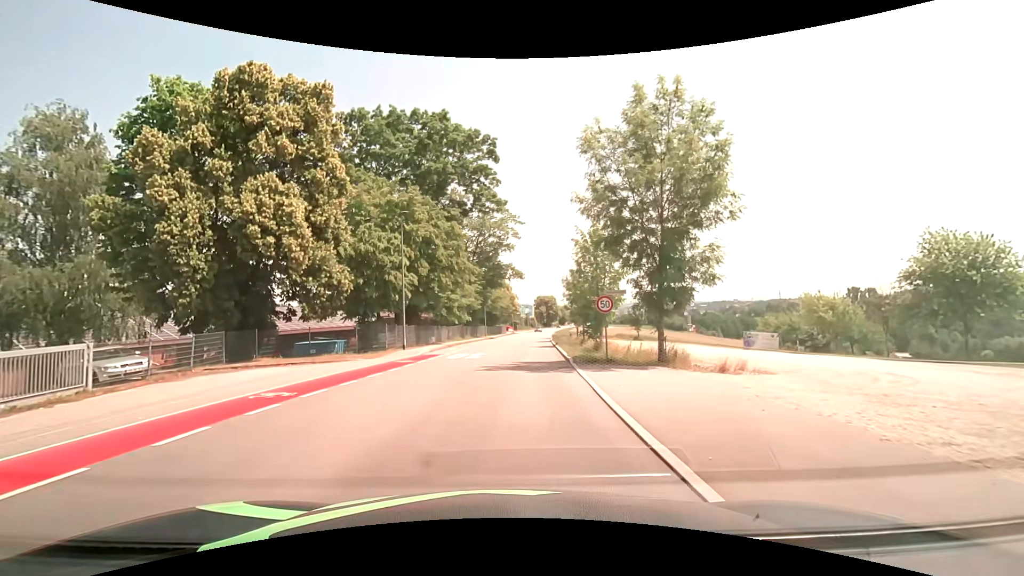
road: tertiary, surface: asphalt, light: Day
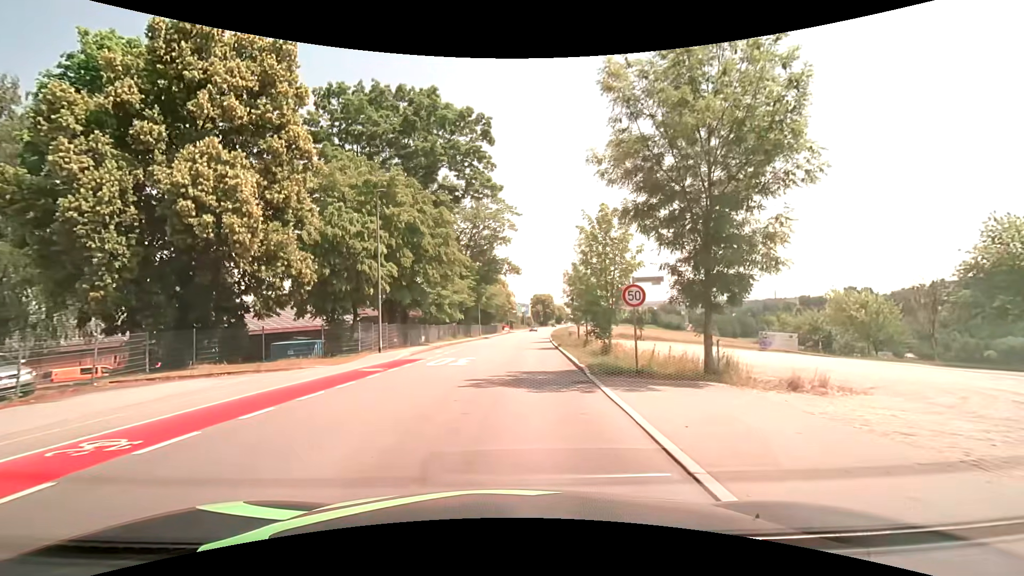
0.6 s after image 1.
(0.0, +4.5) m; 0°
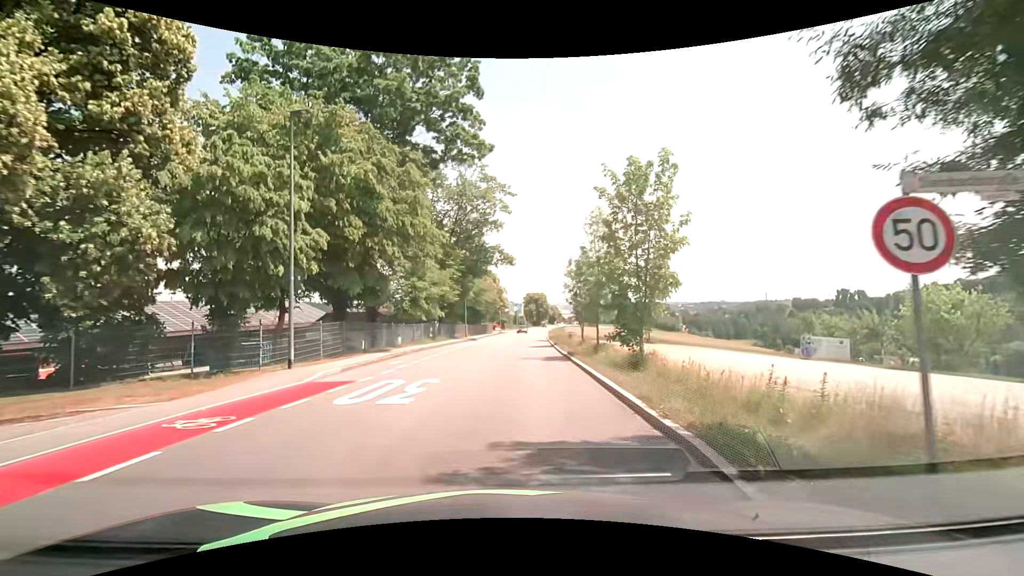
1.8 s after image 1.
(+0.1, +9.0) m; +1°
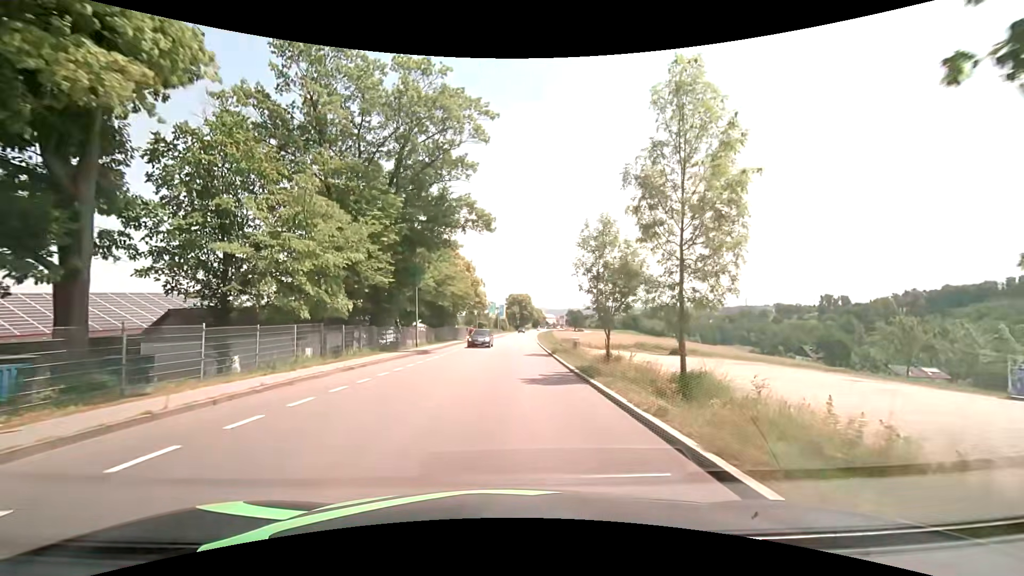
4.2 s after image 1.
(+0.5, +19.9) m; +2°
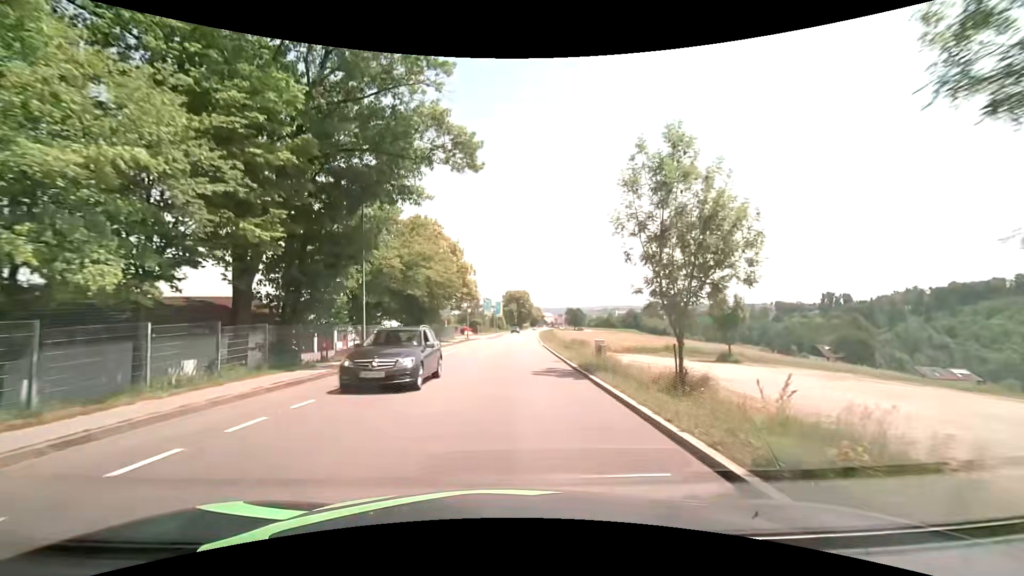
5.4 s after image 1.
(+0.1, +12.4) m; 0°
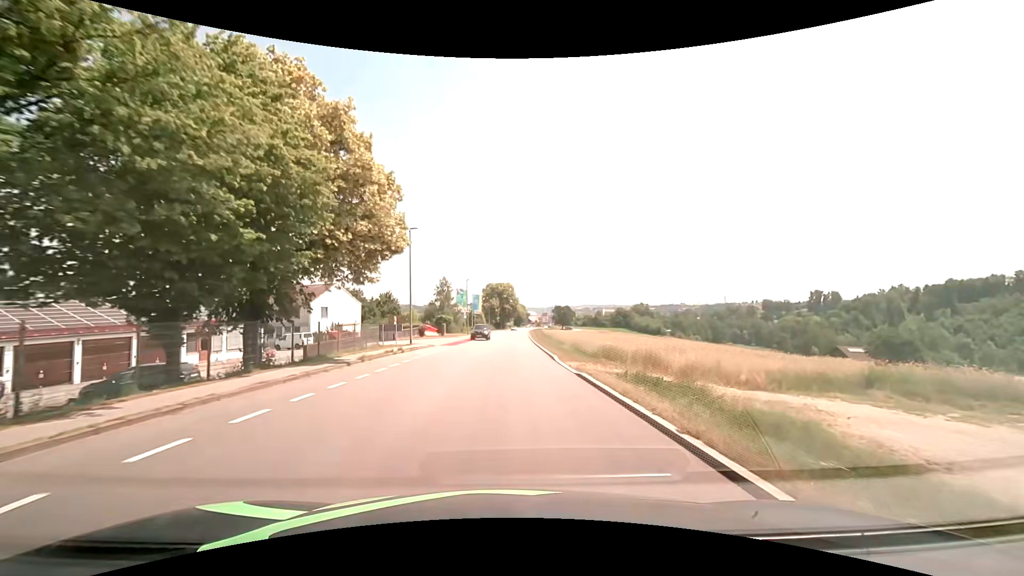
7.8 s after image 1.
(+0.6, +27.8) m; +3°
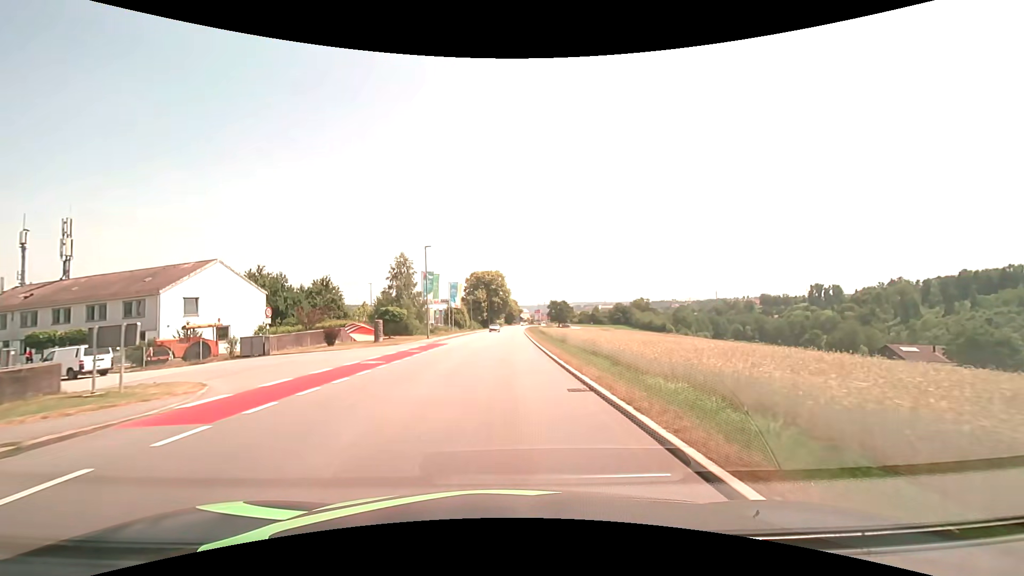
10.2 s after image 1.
(+0.3, +29.3) m; +1°
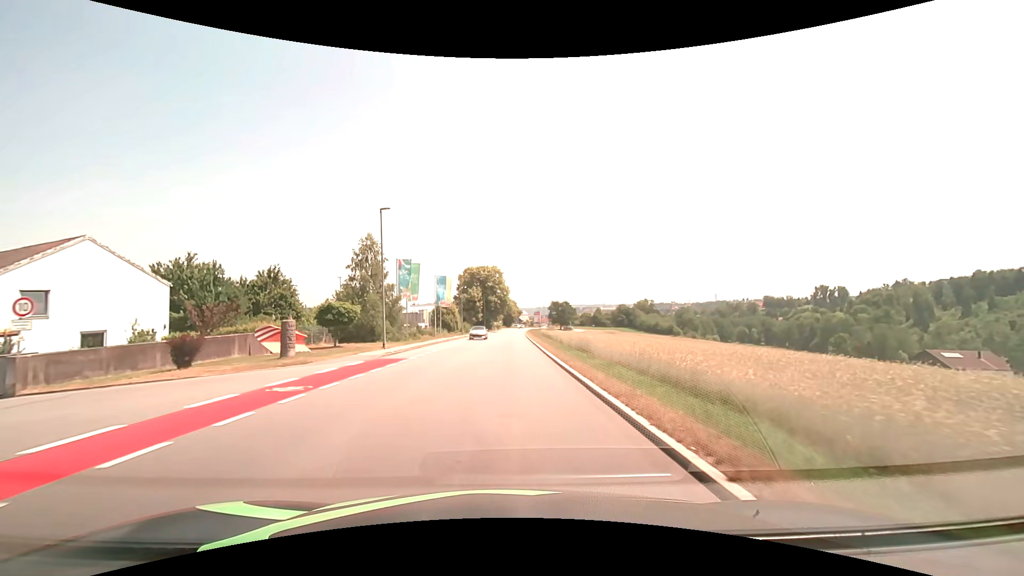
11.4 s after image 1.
(0.0, +14.9) m; 0°
(0, +10) (0, +20) (0, +30) (0, +40) (0, +50) (0, +60) (+1, +70) (+1, +80) (+1, +90) (+2, +100) m
